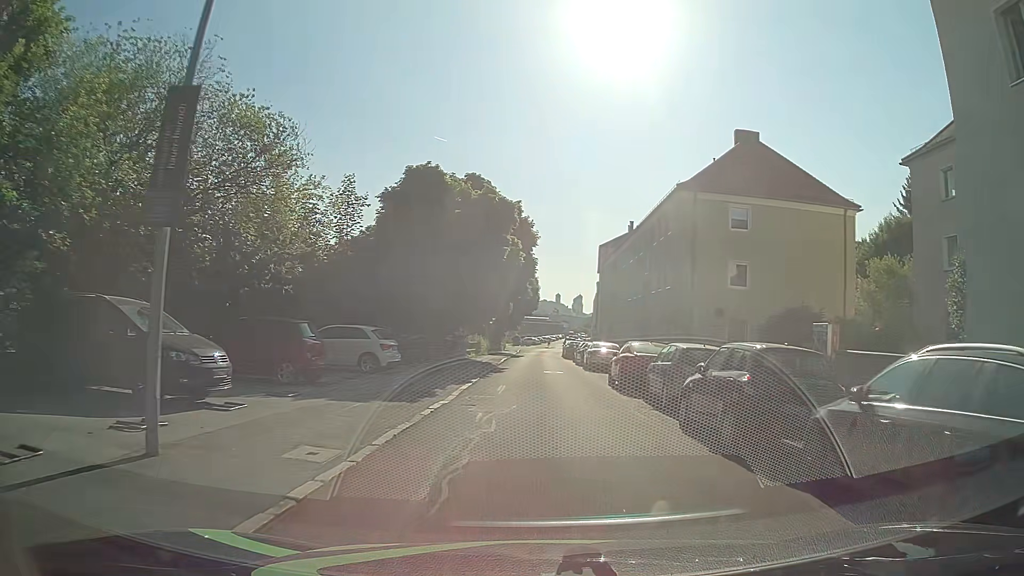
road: residential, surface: asphalt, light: Day
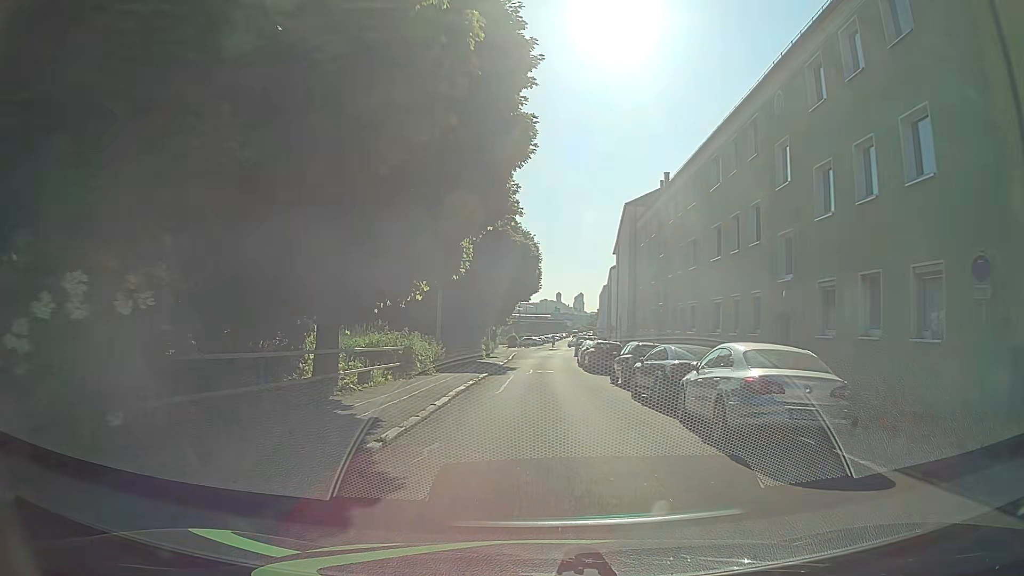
(0.0, +23.9) m; 0°
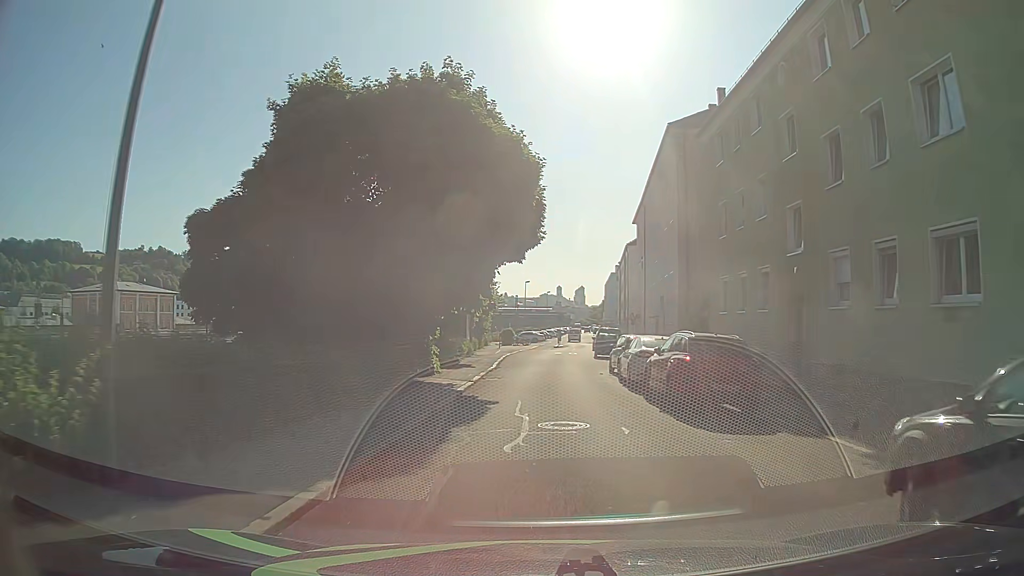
(0.0, +19.7) m; -1°
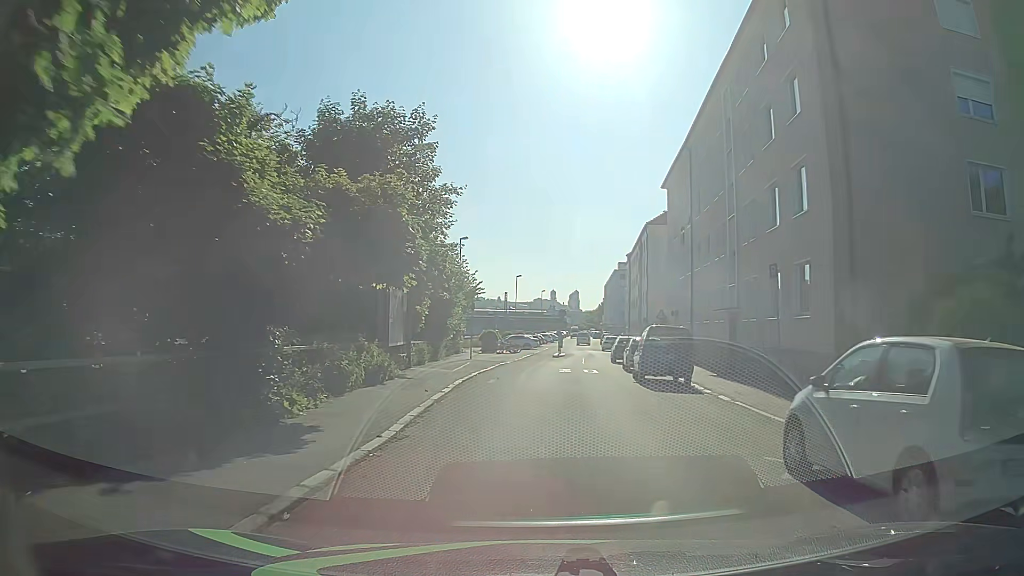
(+0.2, +19.6) m; +1°
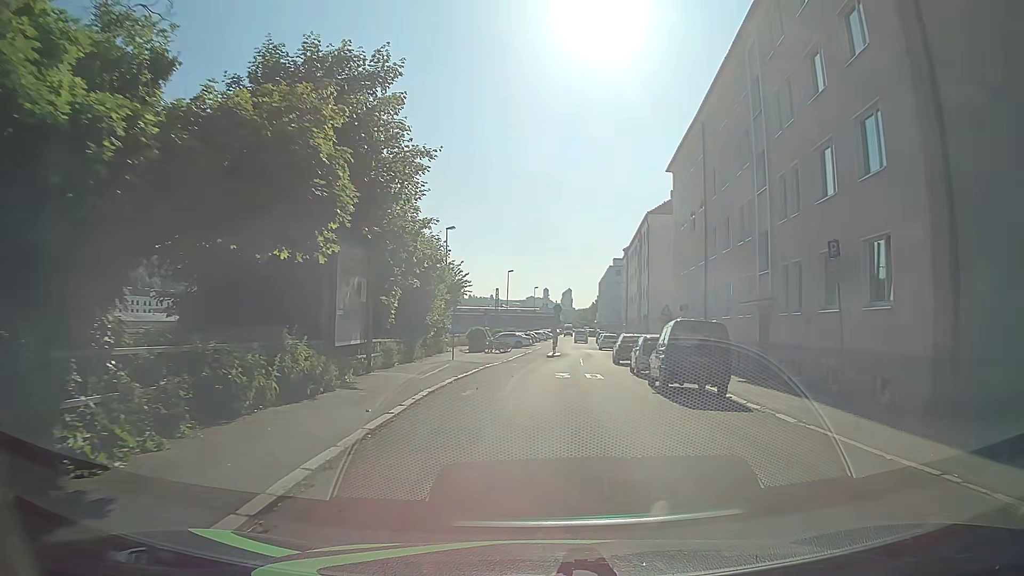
(+0.1, +4.8) m; +1°
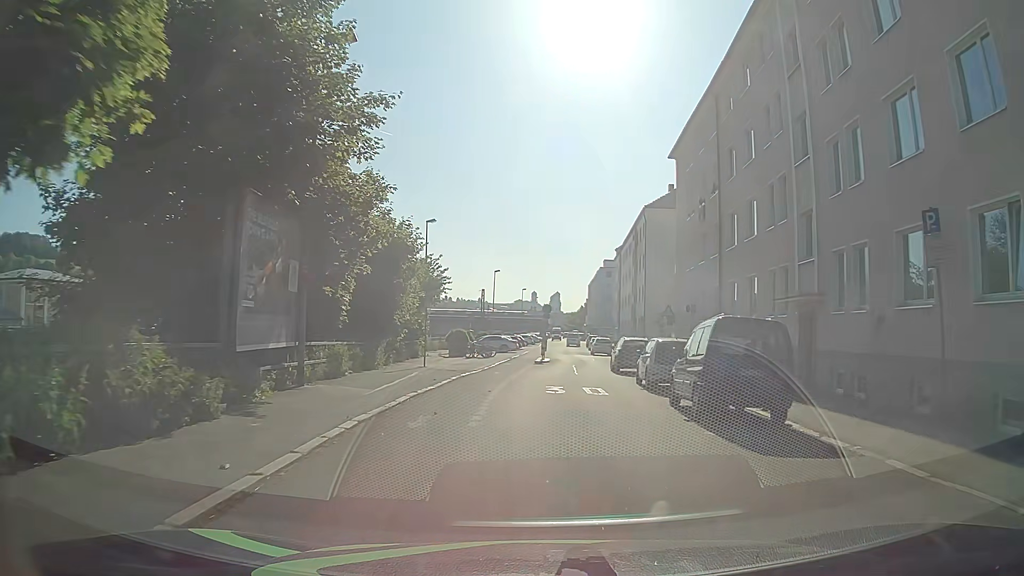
(0.0, +4.8) m; 0°
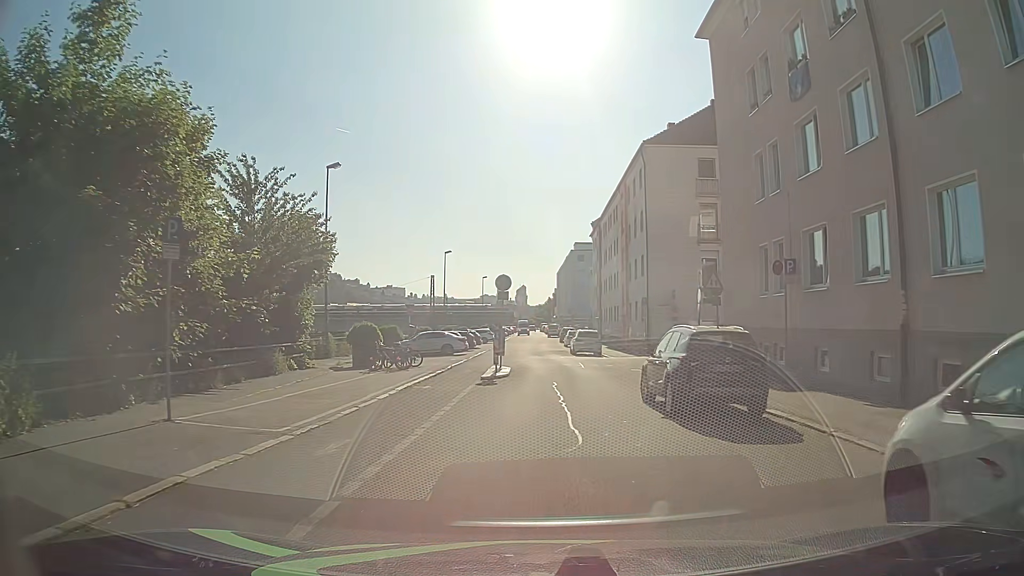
(+0.7, +17.4) m; +3°
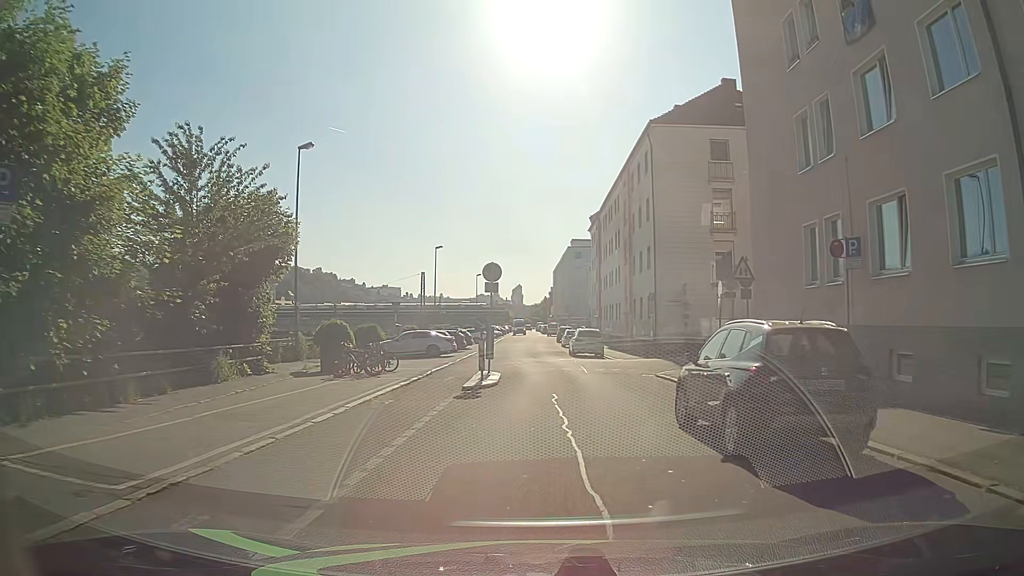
(0.0, +3.9) m; +1°
